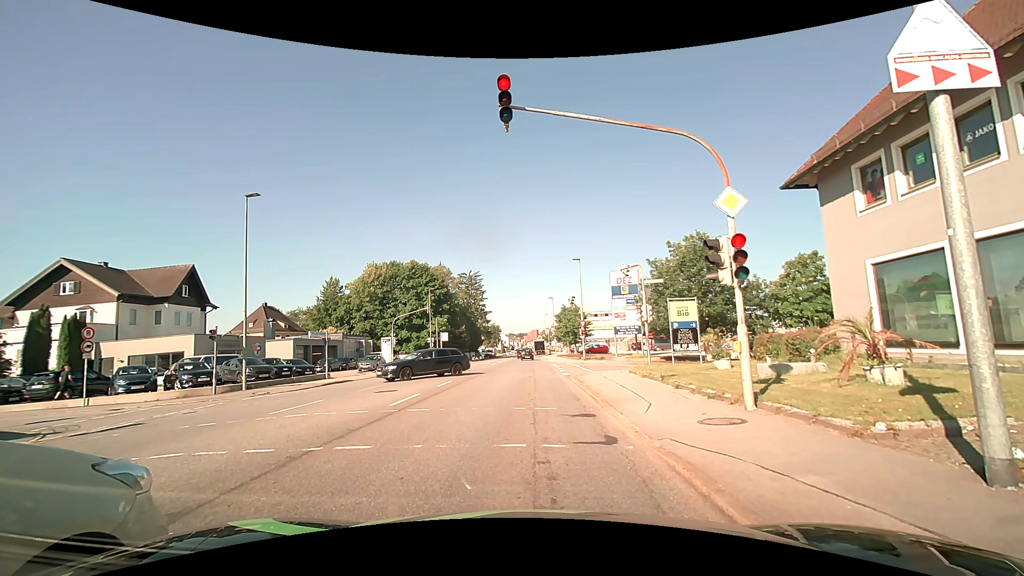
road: tertiary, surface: asphalt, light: Day
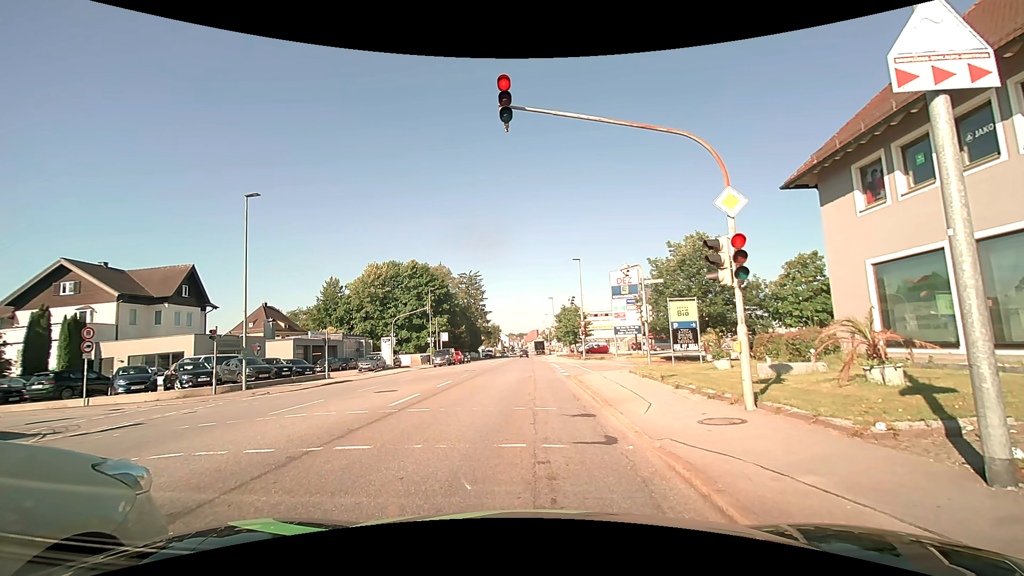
(0.0, 0.0) m; 0°
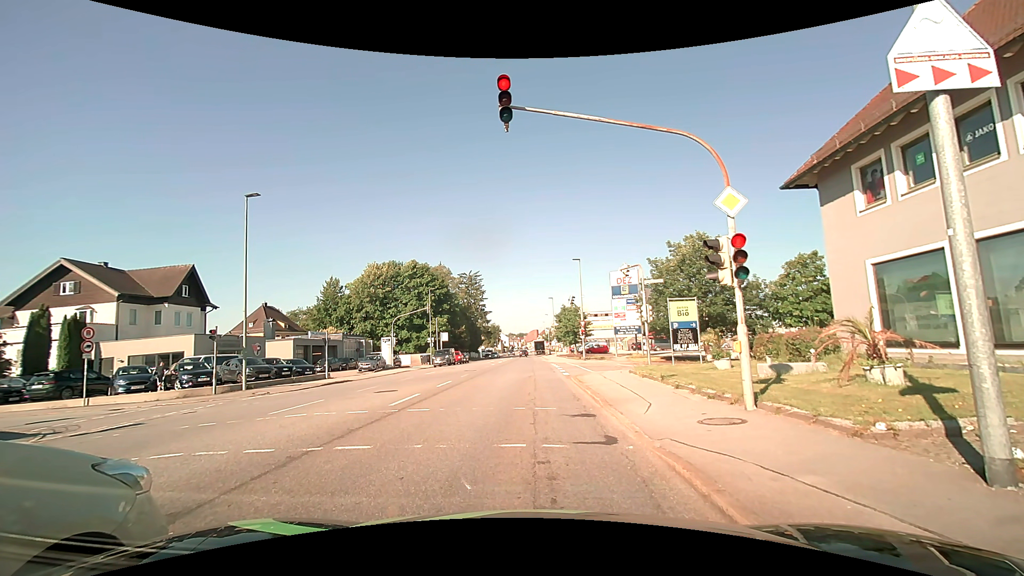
(0.0, 0.0) m; 0°
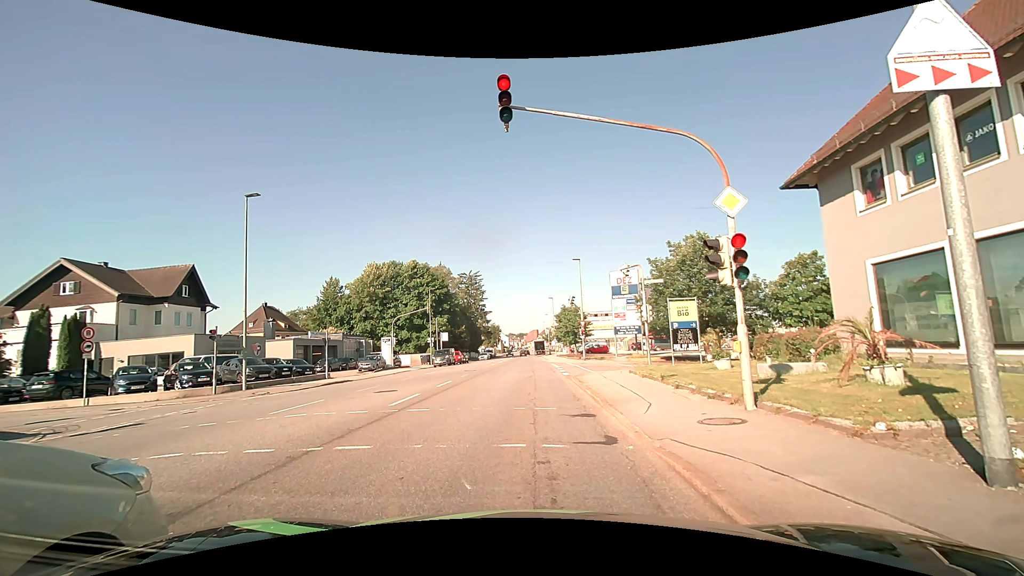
(0.0, 0.0) m; 0°
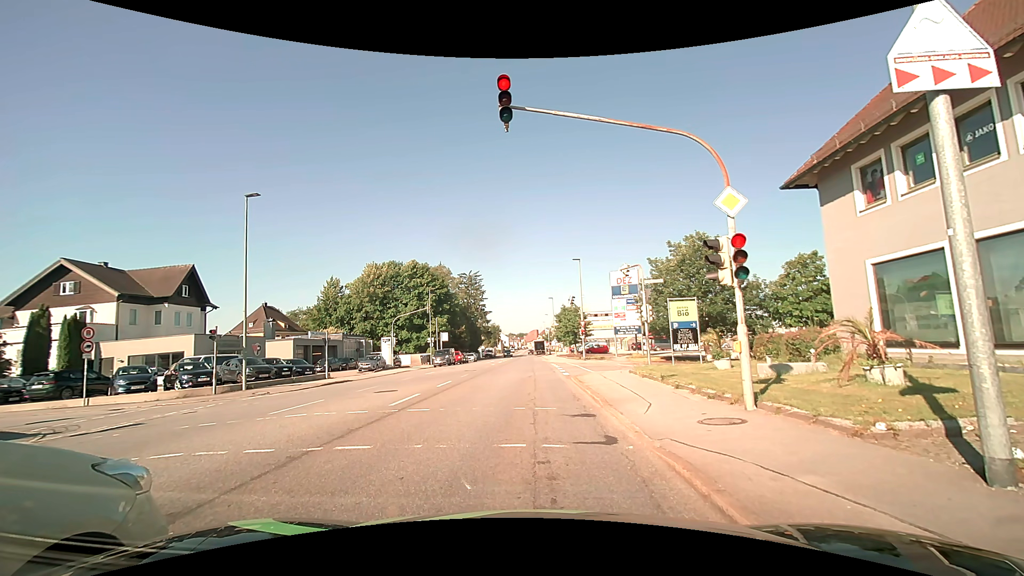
(0.0, 0.0) m; 0°
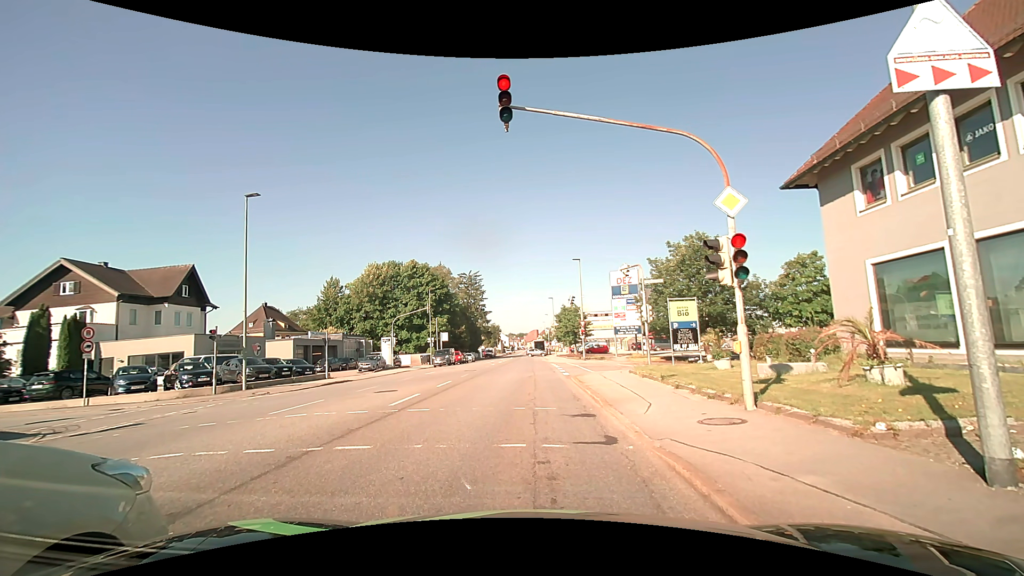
(0.0, 0.0) m; 0°
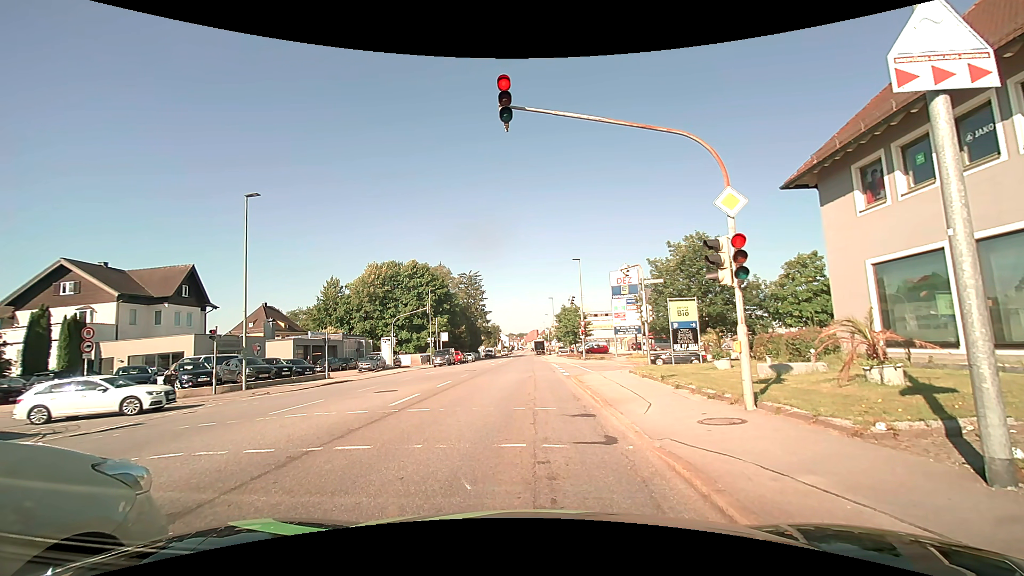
(0.0, 0.0) m; 0°
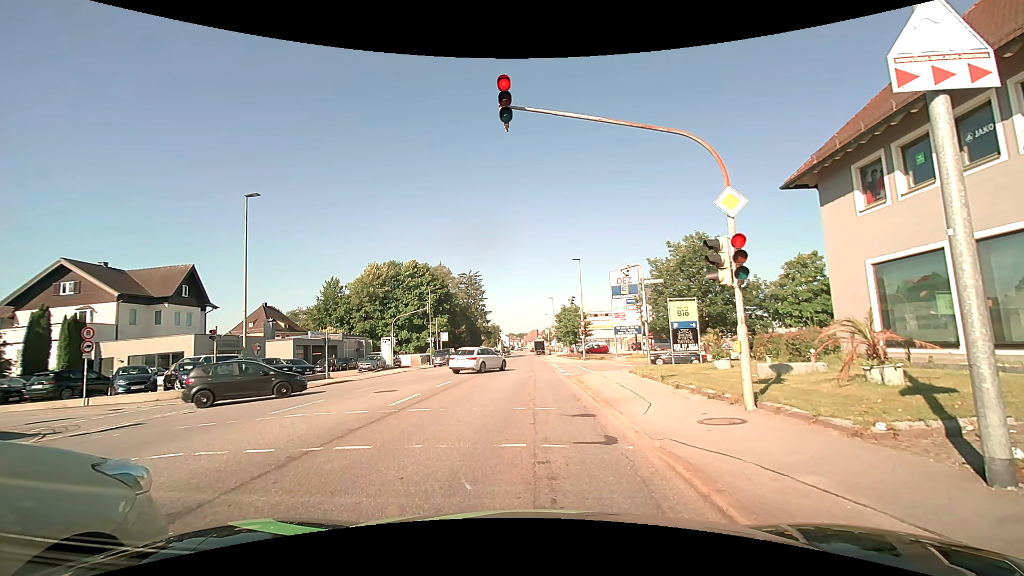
(0.0, 0.0) m; 0°
(0, +10) (0, +20) (0, +30) (0, +40) (0, +50) (+1, +60) (+1, +70) (+1, +80) (+1, +90) (+1, +100) m
